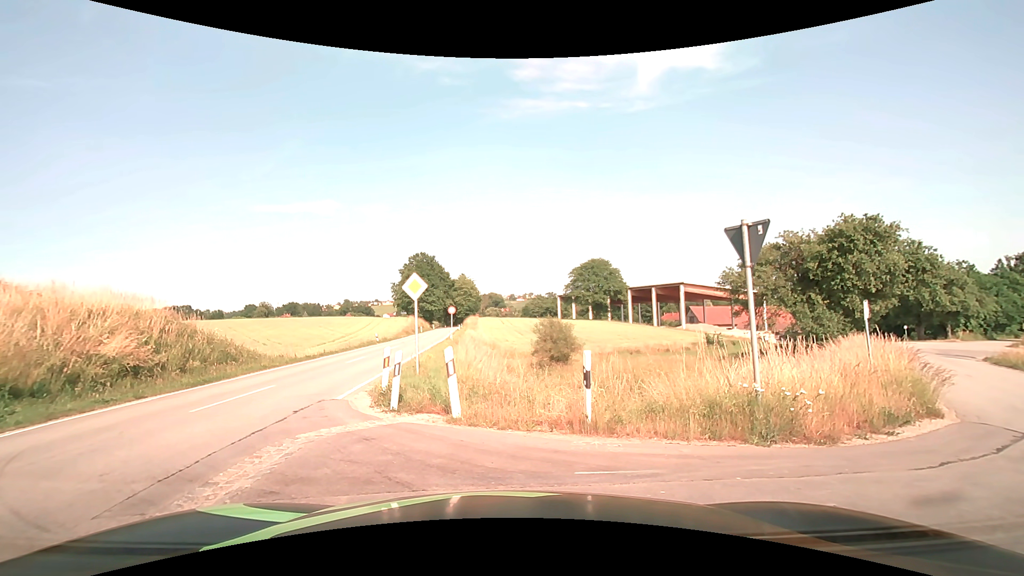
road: secondary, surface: asphalt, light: Day
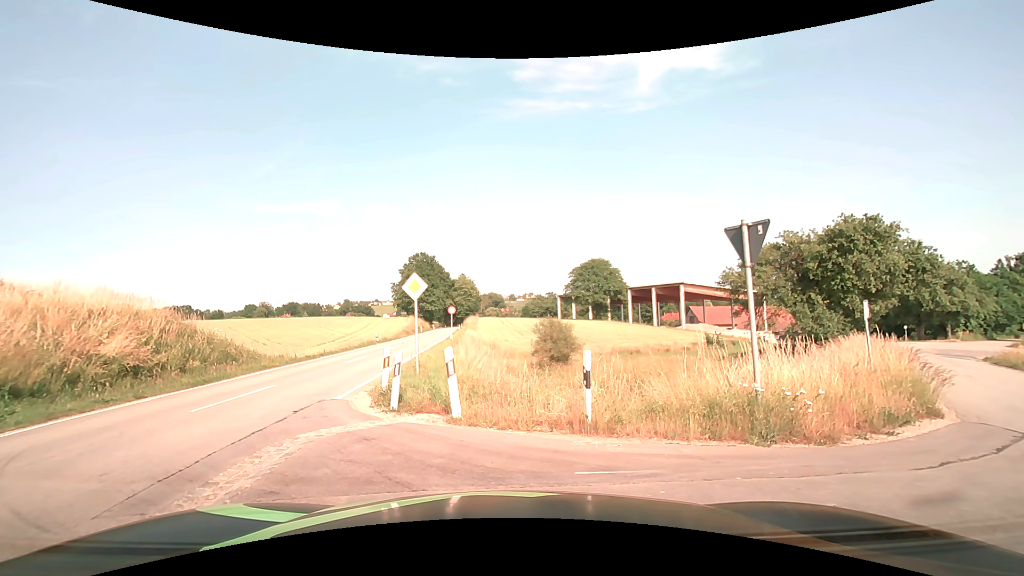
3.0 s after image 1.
(0.0, 0.0) m; 0°
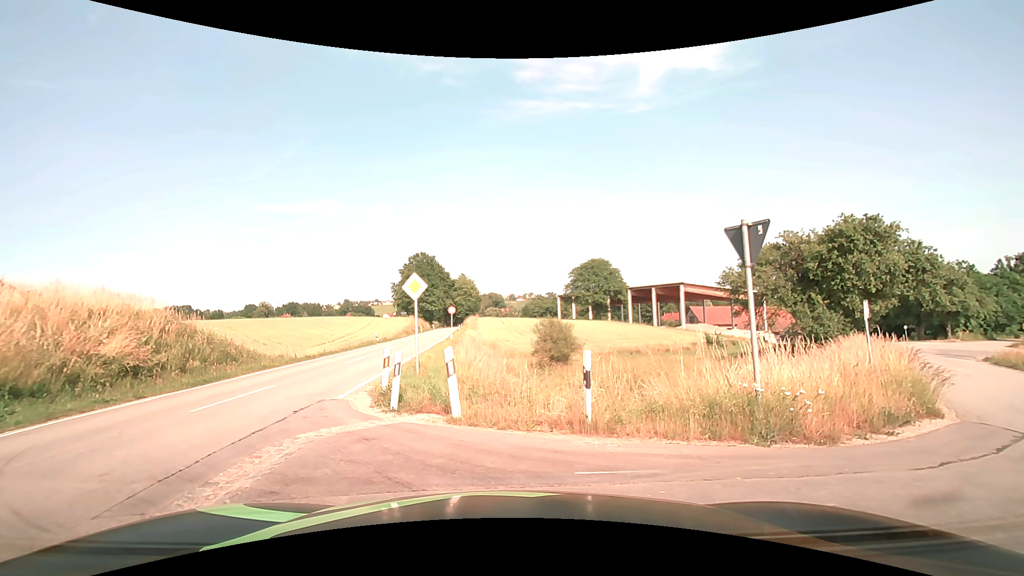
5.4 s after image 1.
(0.0, 0.0) m; 0°
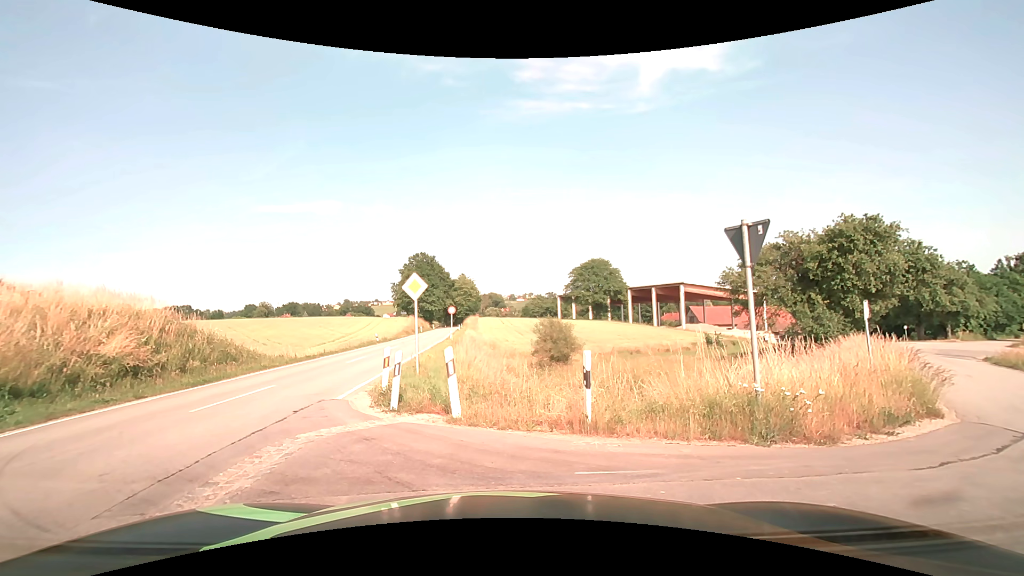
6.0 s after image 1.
(0.0, 0.0) m; 0°
